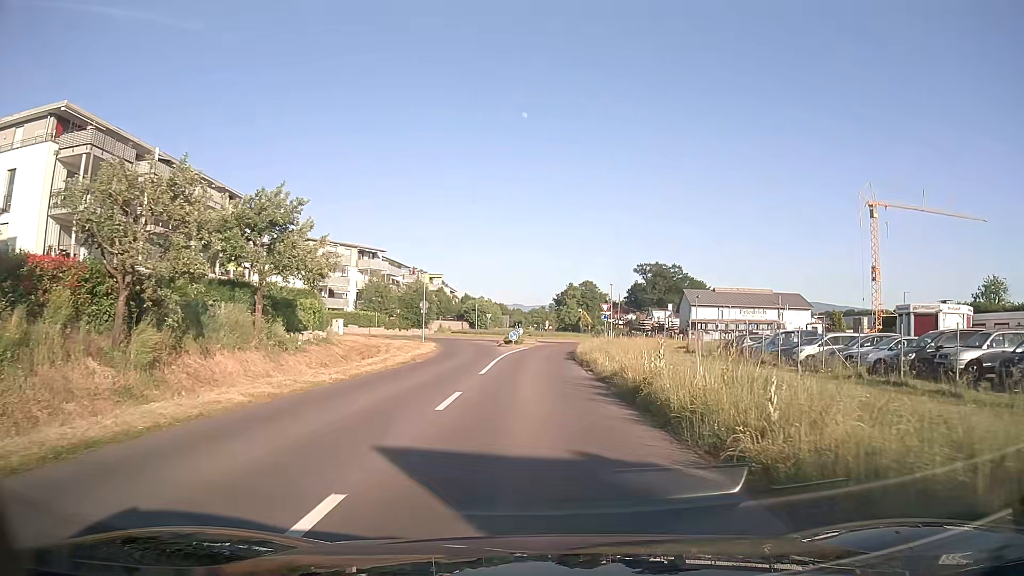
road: secondary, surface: asphalt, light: Day
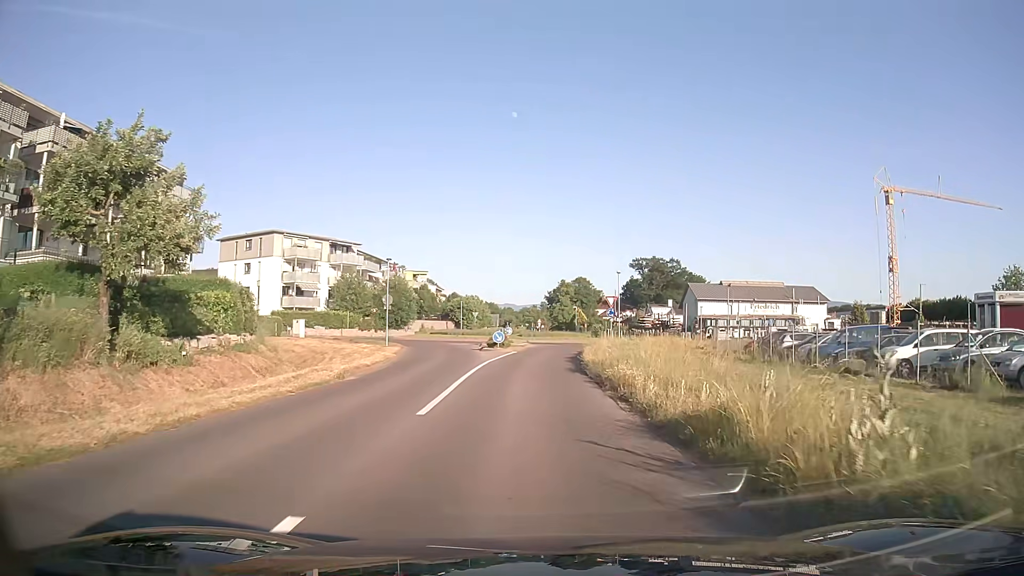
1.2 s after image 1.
(0.0, +9.6) m; +1°
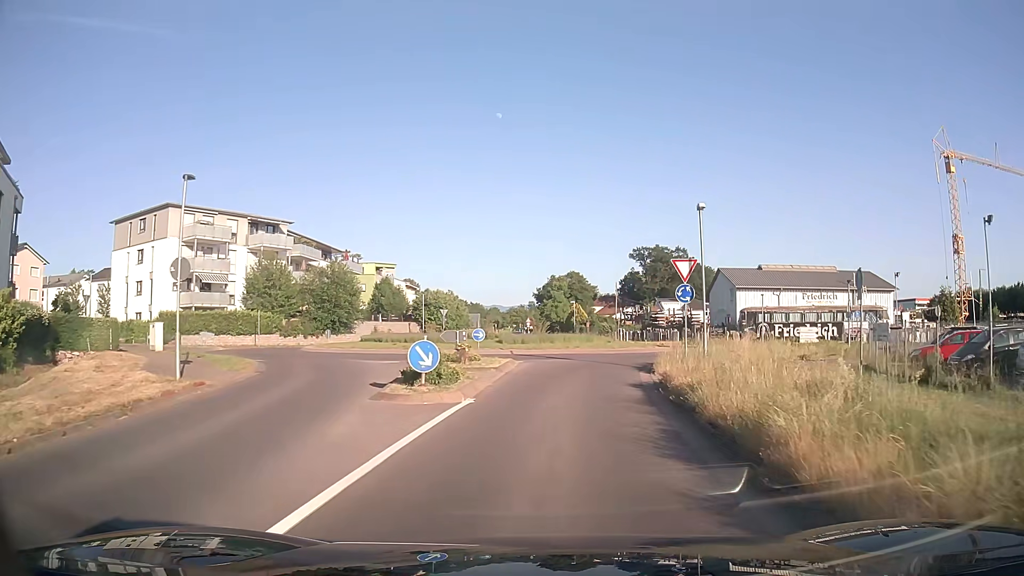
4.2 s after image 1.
(-0.1, +23.4) m; +1°
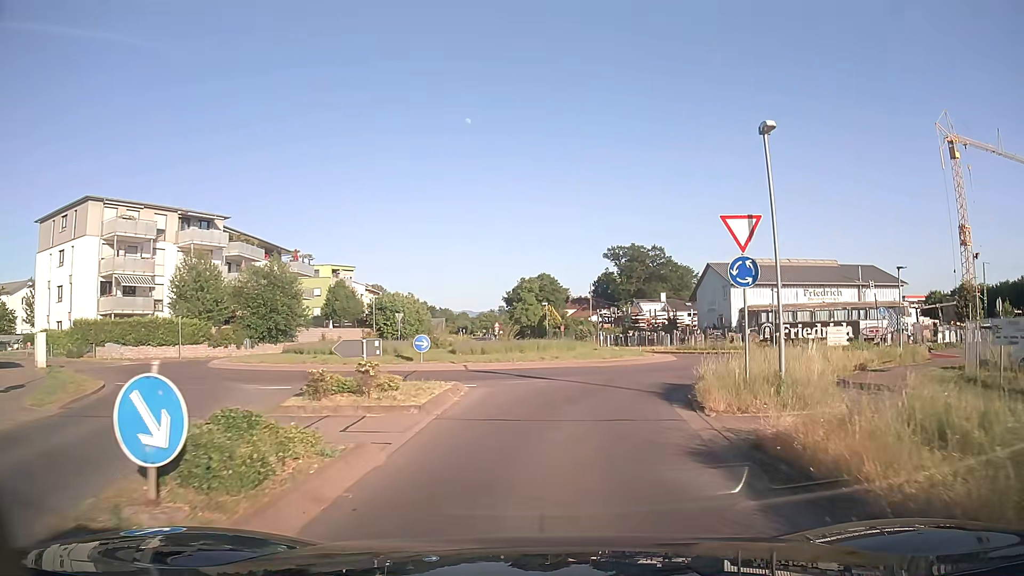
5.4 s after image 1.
(+0.2, +8.6) m; +3°
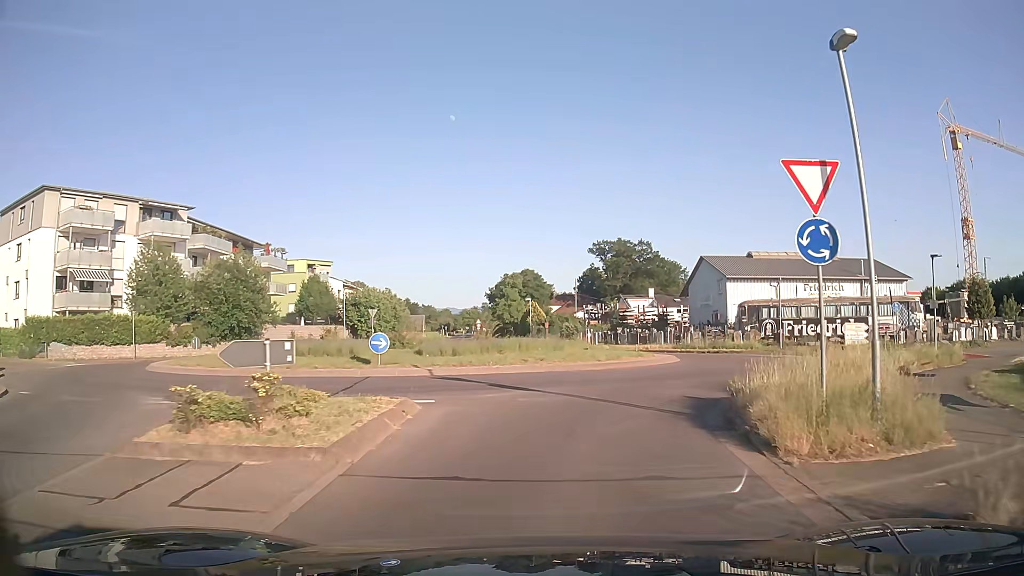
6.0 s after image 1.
(0.0, +4.1) m; +1°
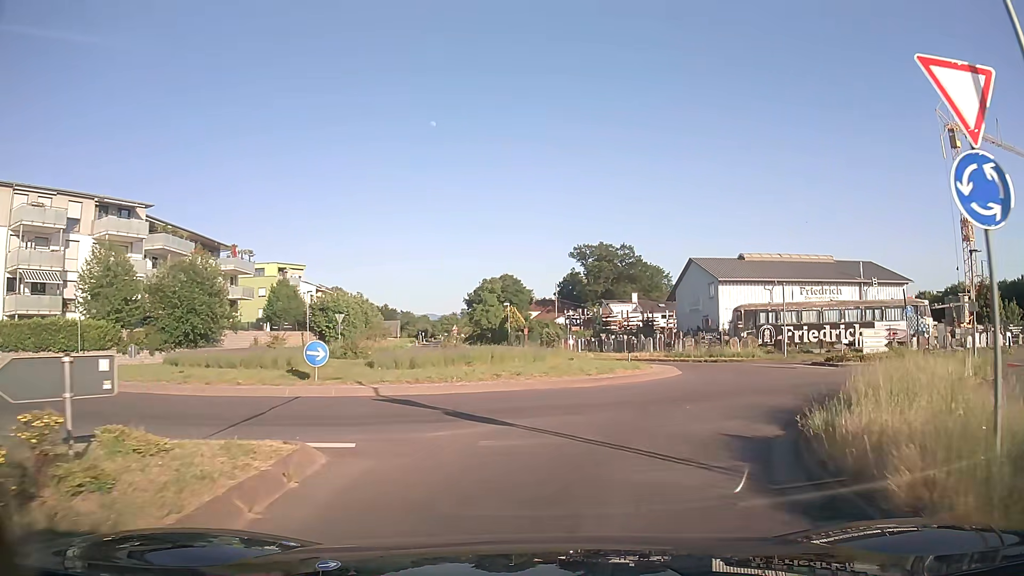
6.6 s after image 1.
(+0.1, +4.0) m; +2°
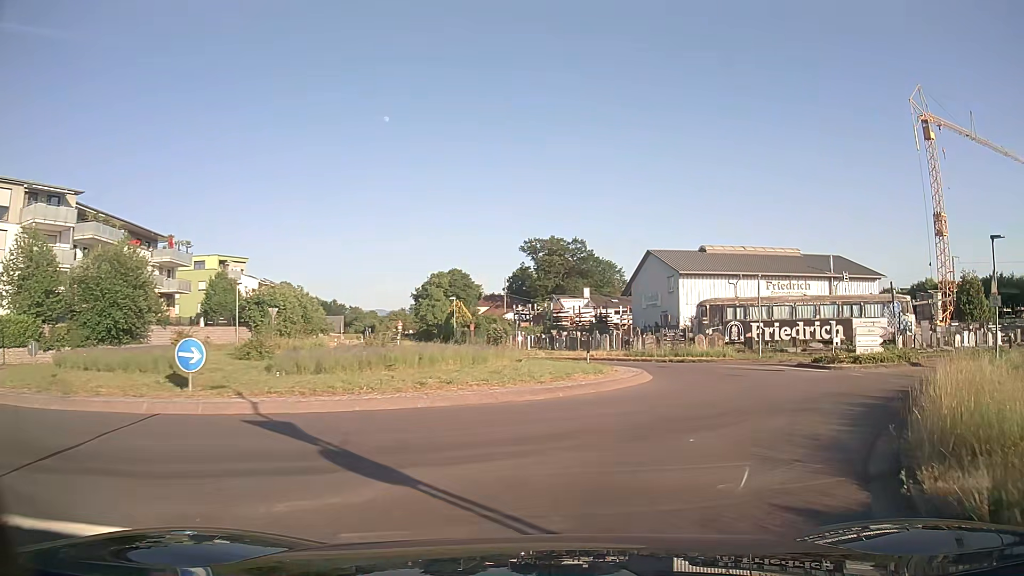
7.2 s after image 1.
(+0.1, +3.9) m; +4°
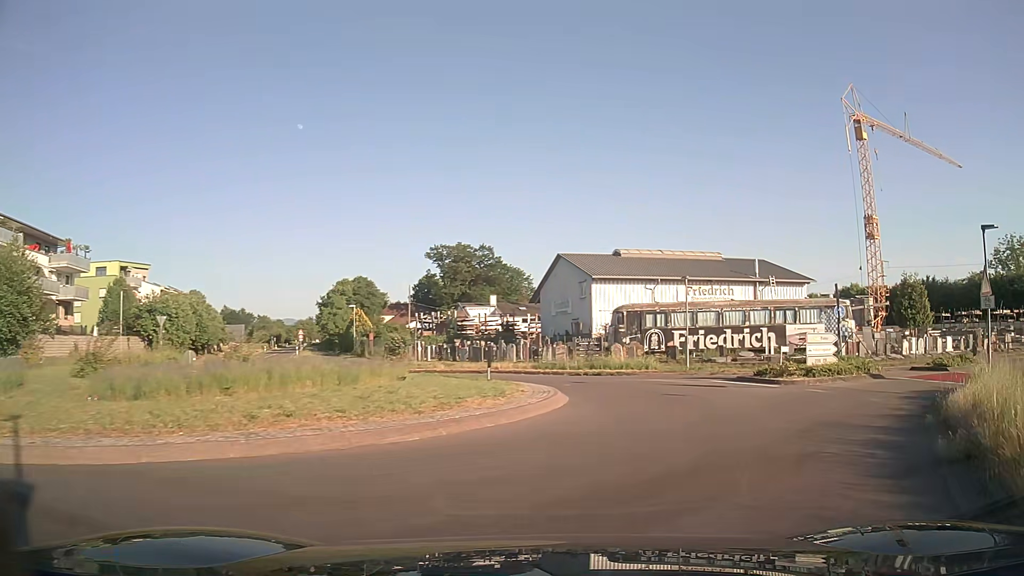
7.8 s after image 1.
(+0.3, +3.7) m; +8°
(+2, +10) (+9, +17) (+18, +21) (+28, +22) (+36, +17) (+41, +8) (+44, -2) (+46, -11) (+49, -21) (+52, -31) m
